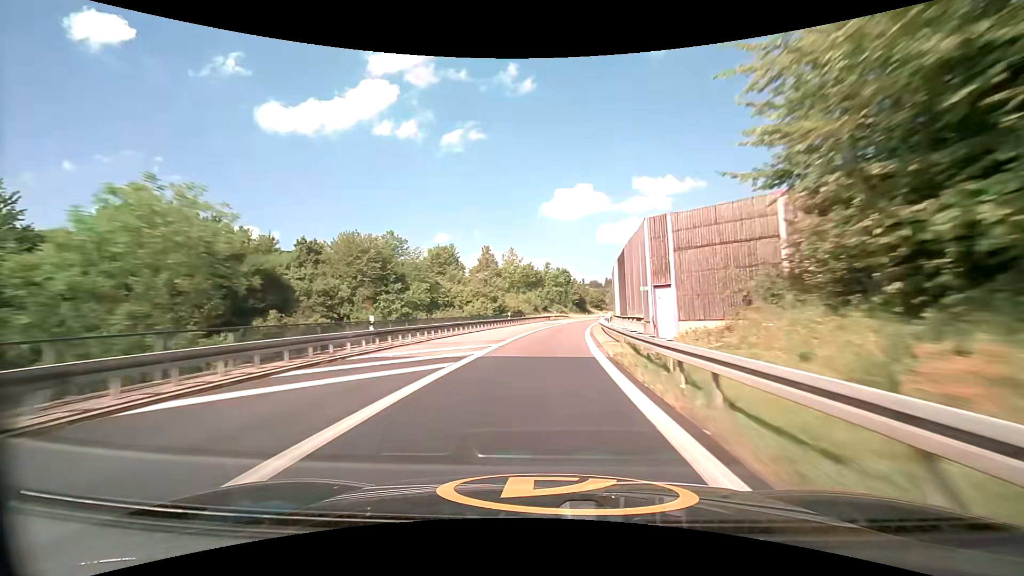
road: motorway_link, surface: asphalt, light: Day
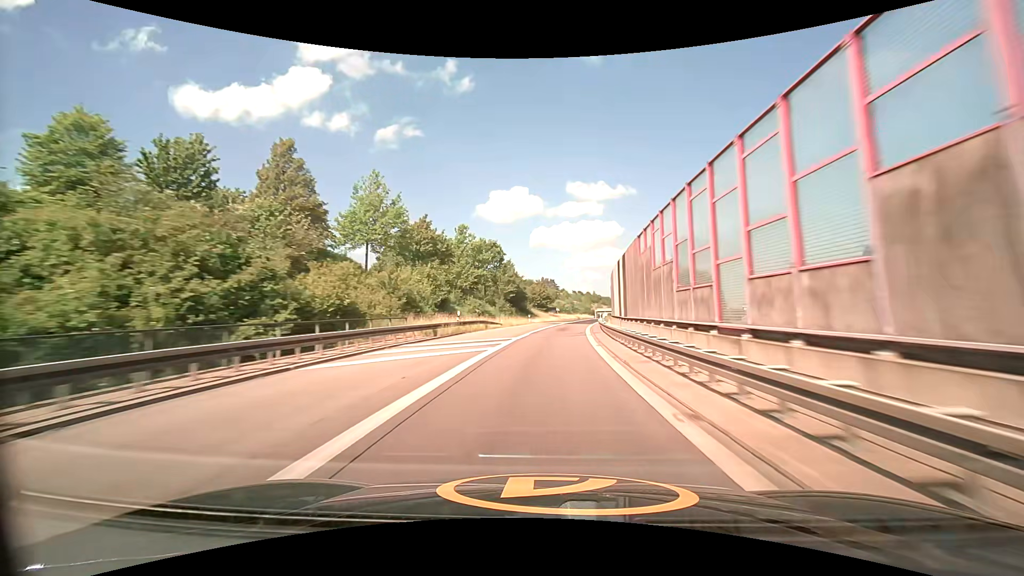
(+3.3, +50.7) m; +8°
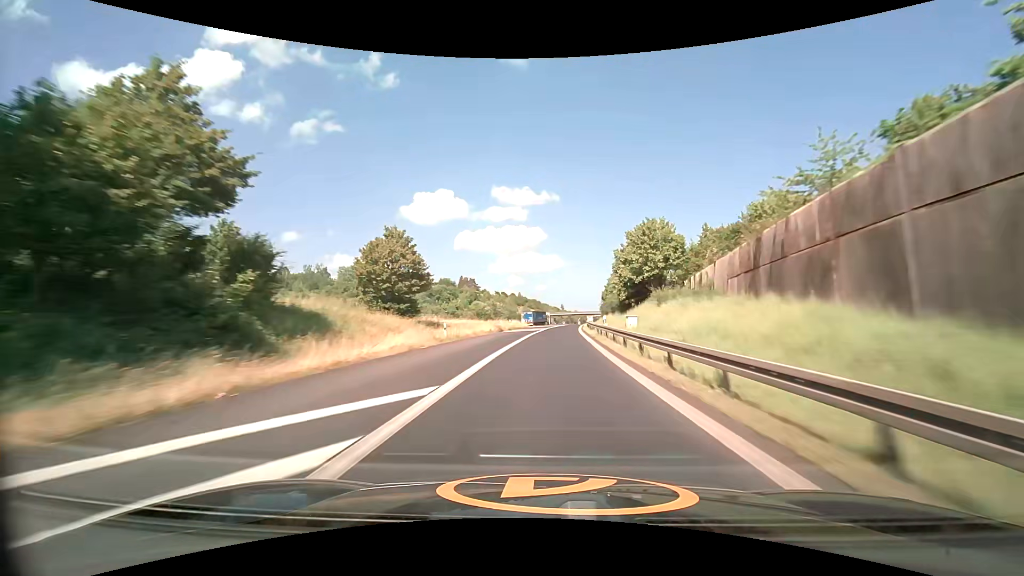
(+5.5, +67.3) m; +9°
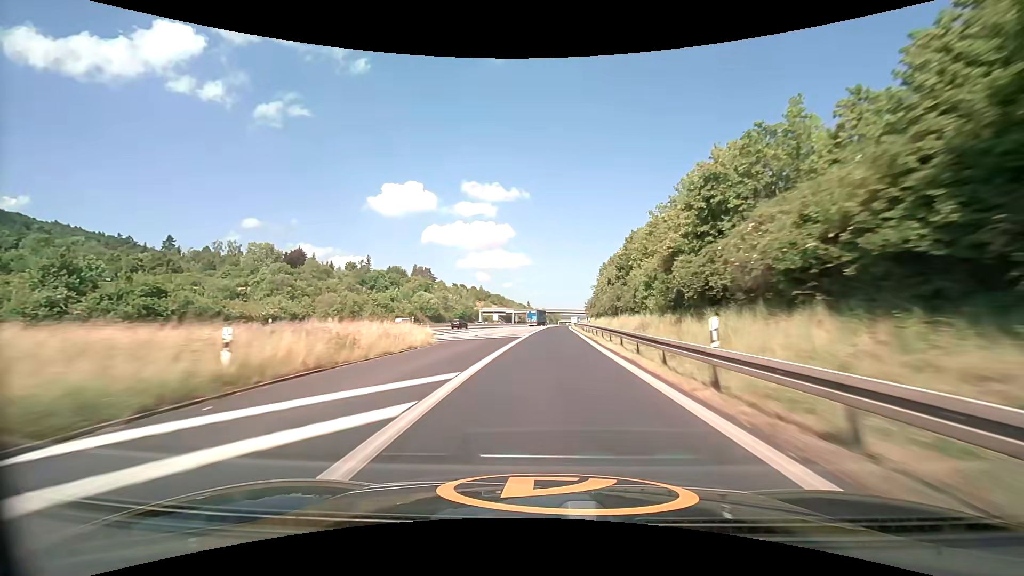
(+2.0, +51.5) m; +4°
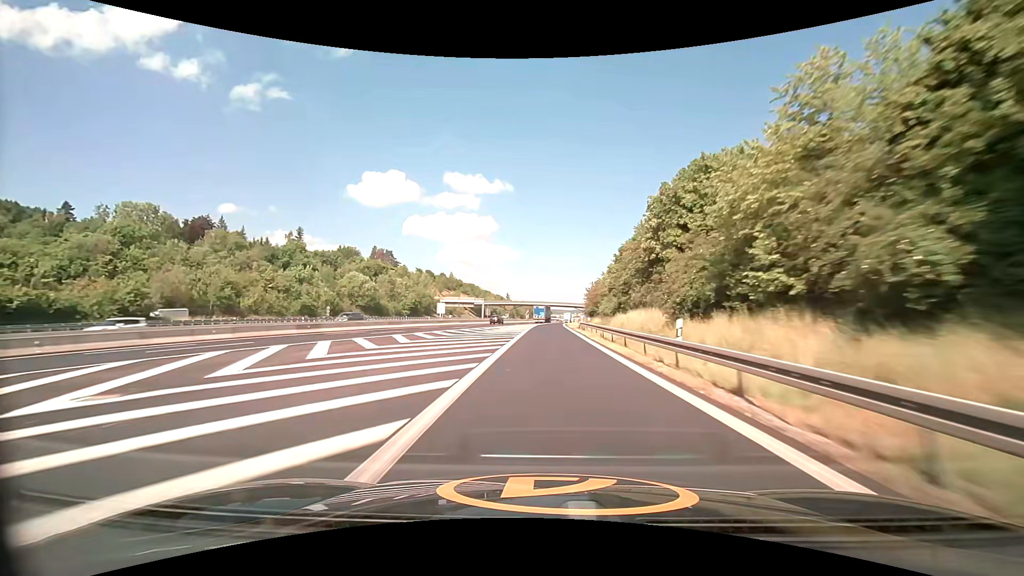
(+1.0, +52.6) m; +2°
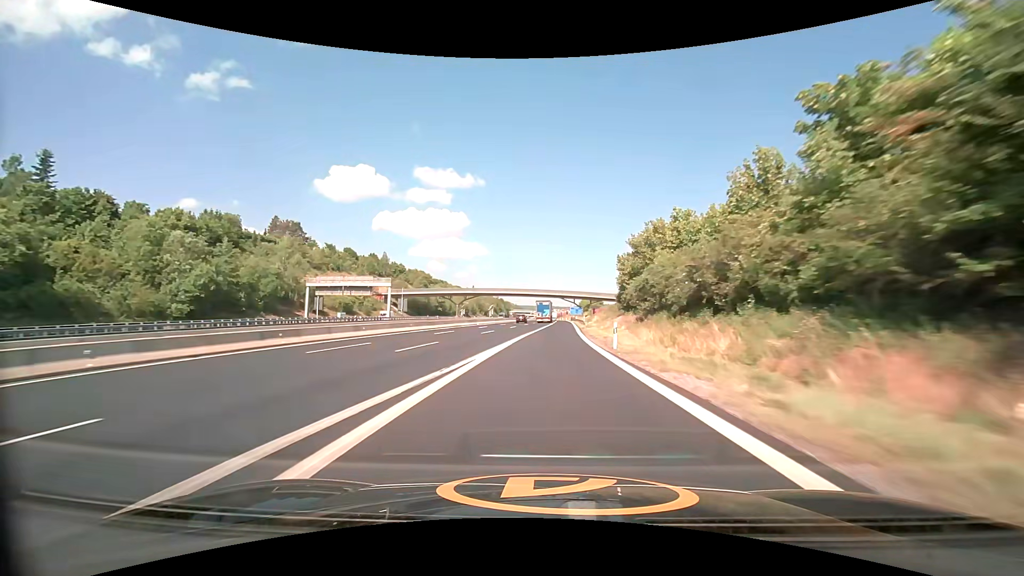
(+2.1, +89.4) m; +3°
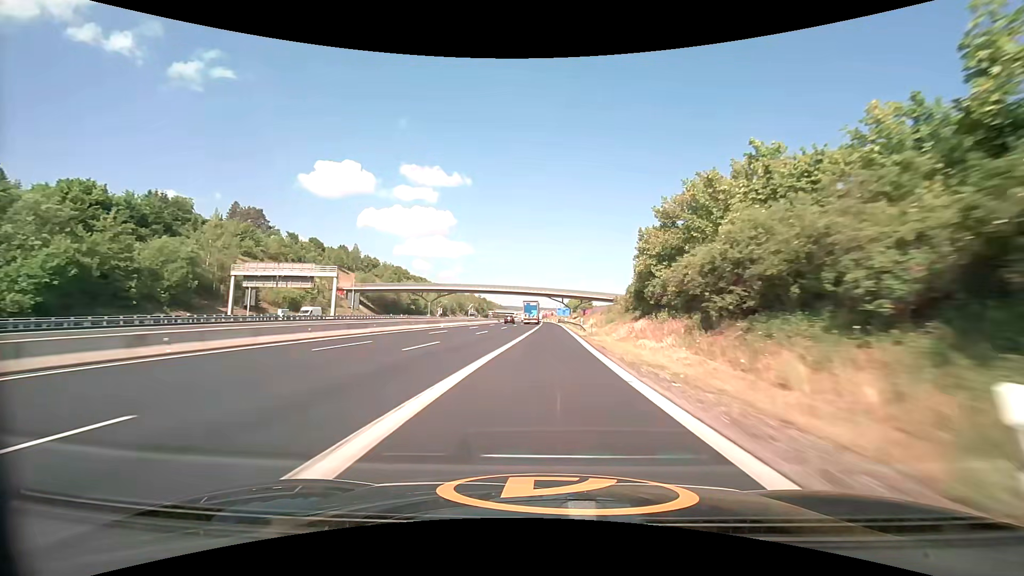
(+0.2, +18.0) m; +2°
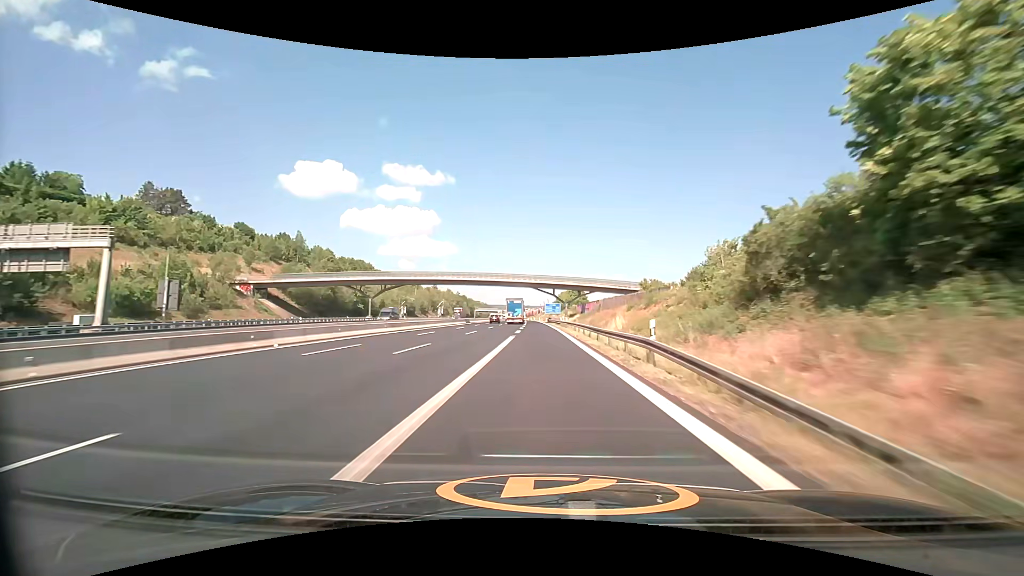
(+0.8, +36.3) m; +2°
(0, +10) (0, +20) (0, +30) (0, +40) (0, +50) (-1, +60) (-1, +70) (-1, +80) (-2, +90) (-2, +100) m
